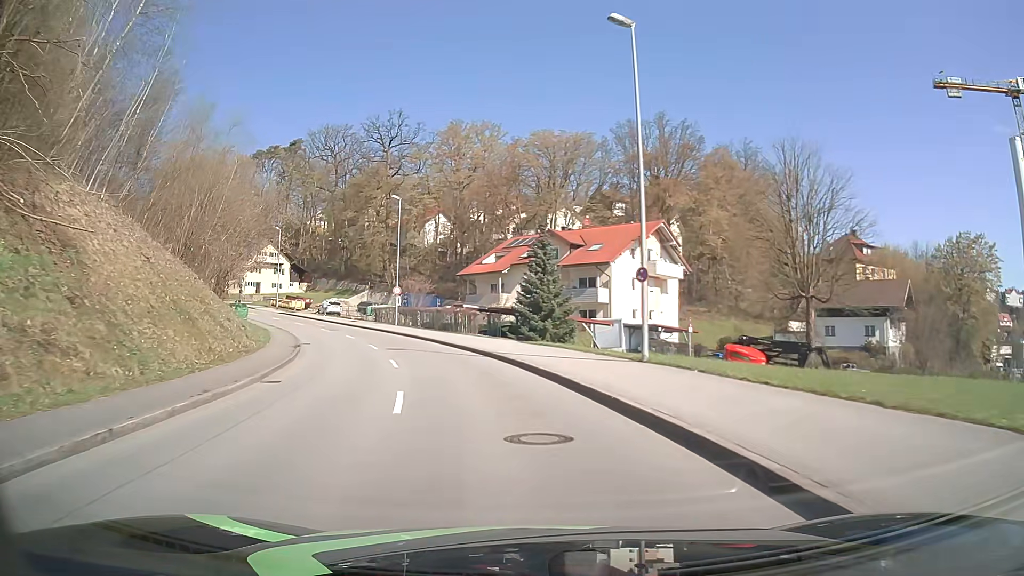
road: tertiary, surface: asphalt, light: Day
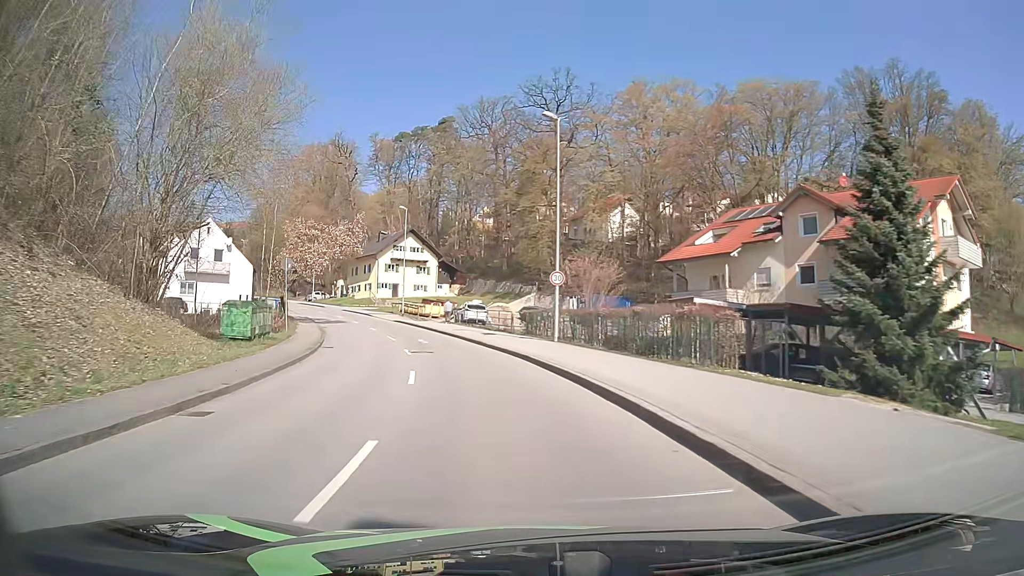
(-3.3, +23.3) m; -16°
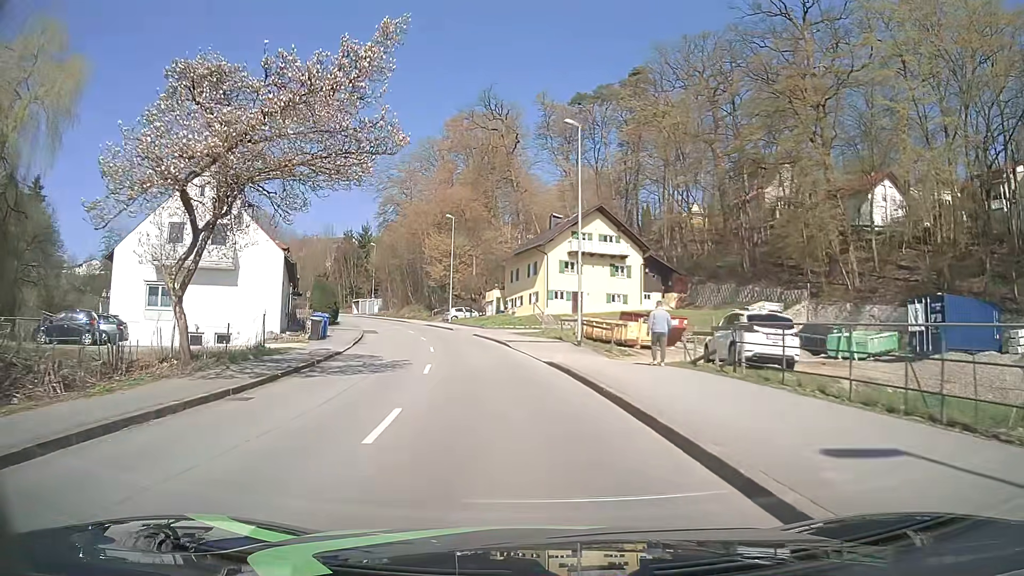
(-5.0, +32.5) m; -17°
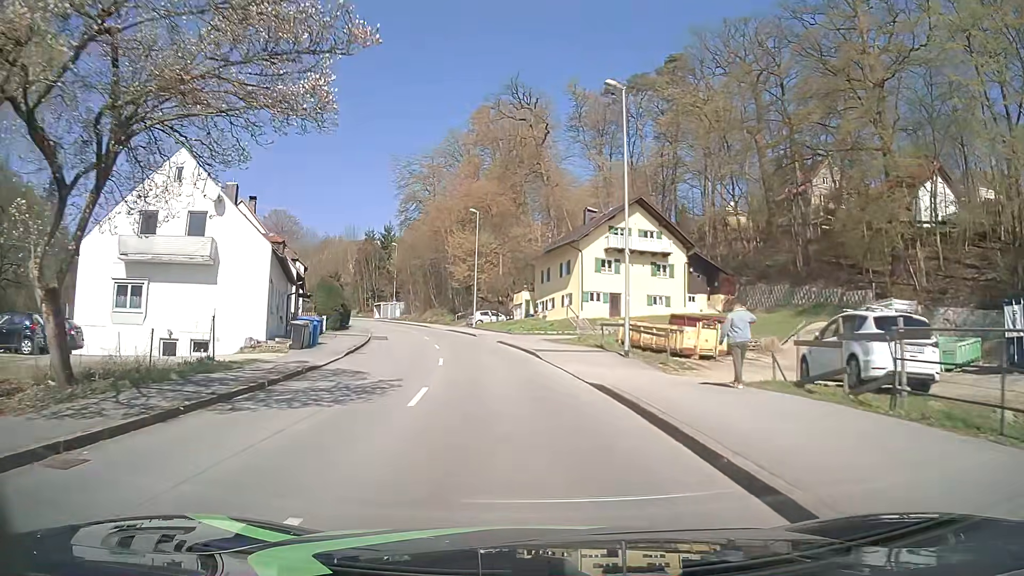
(-0.1, +5.7) m; -2°
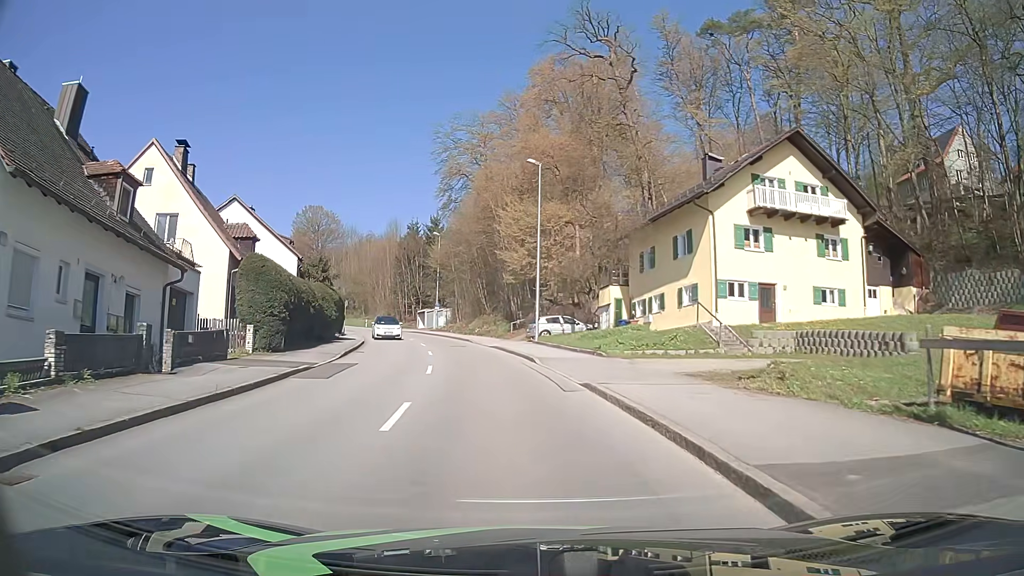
(-1.3, +20.3) m; -7°
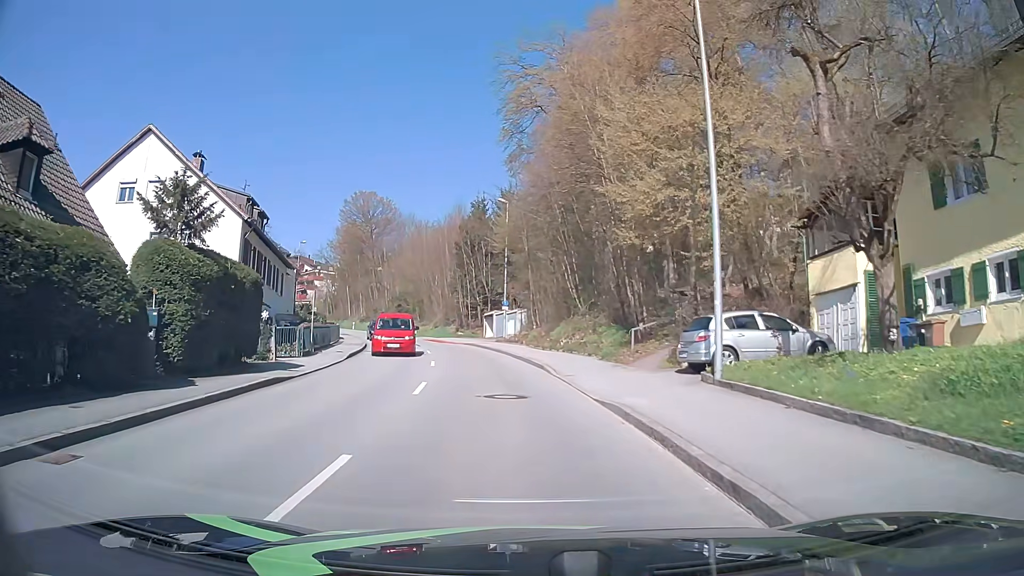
(-1.4, +22.4) m; -8°
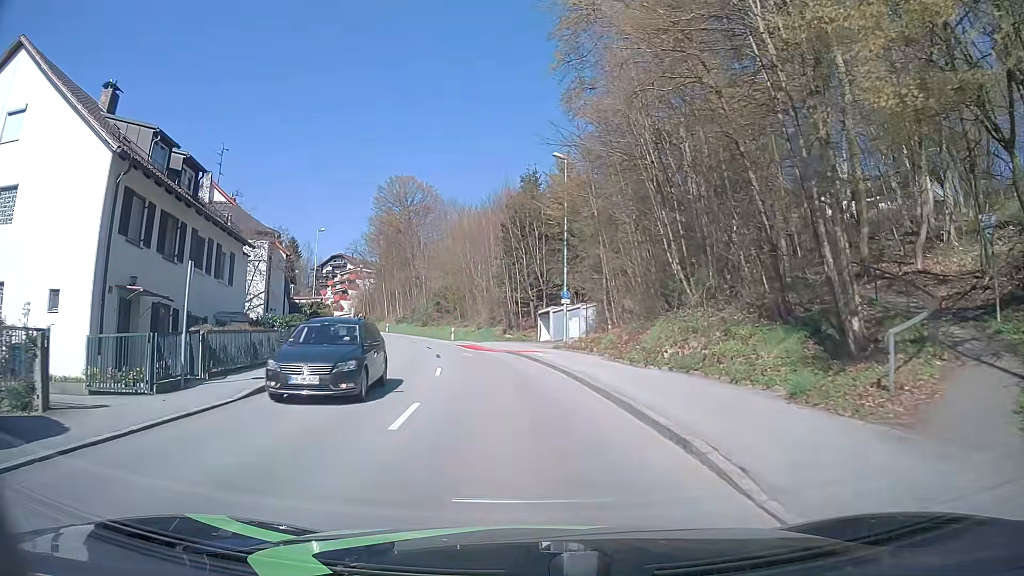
(-0.5, +13.4) m; -4°
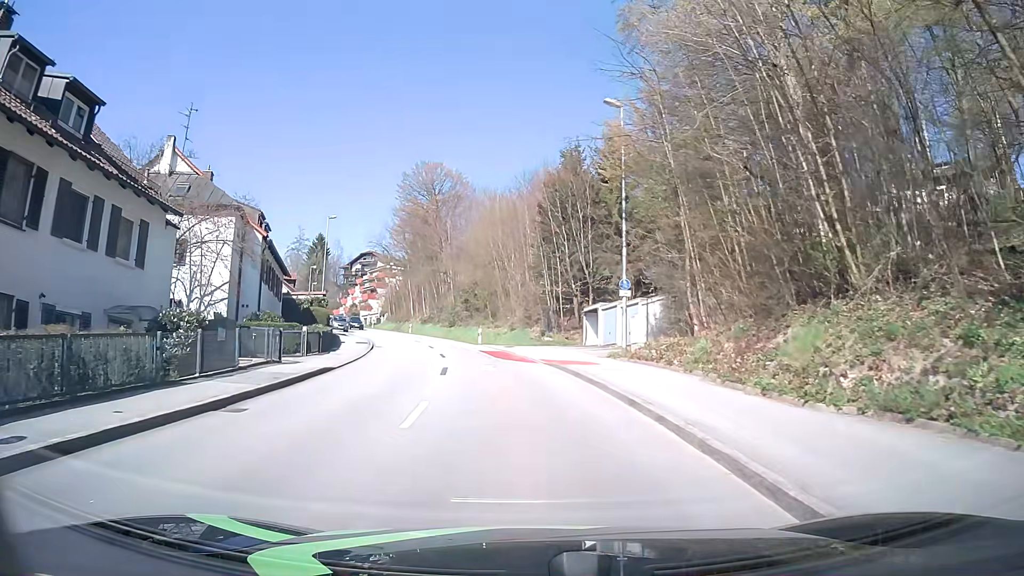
(-0.3, +9.1) m; -3°
(0, +10) (-1, +20) (-2, +30) (-4, +40) (-7, +49) (-10, +59) (-14, +68) (-18, +77) (-21, +87) (-25, +96) m
